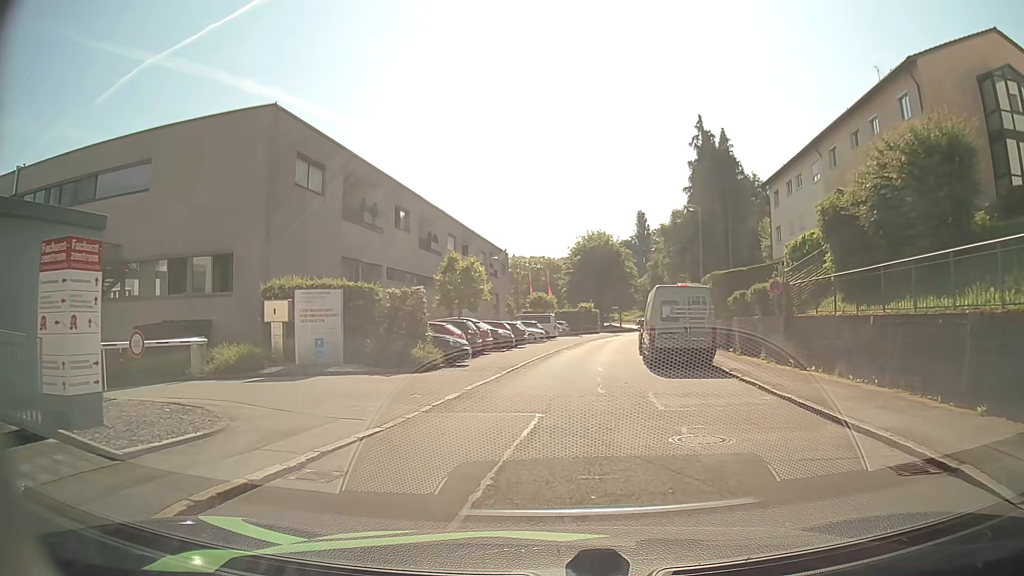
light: Day
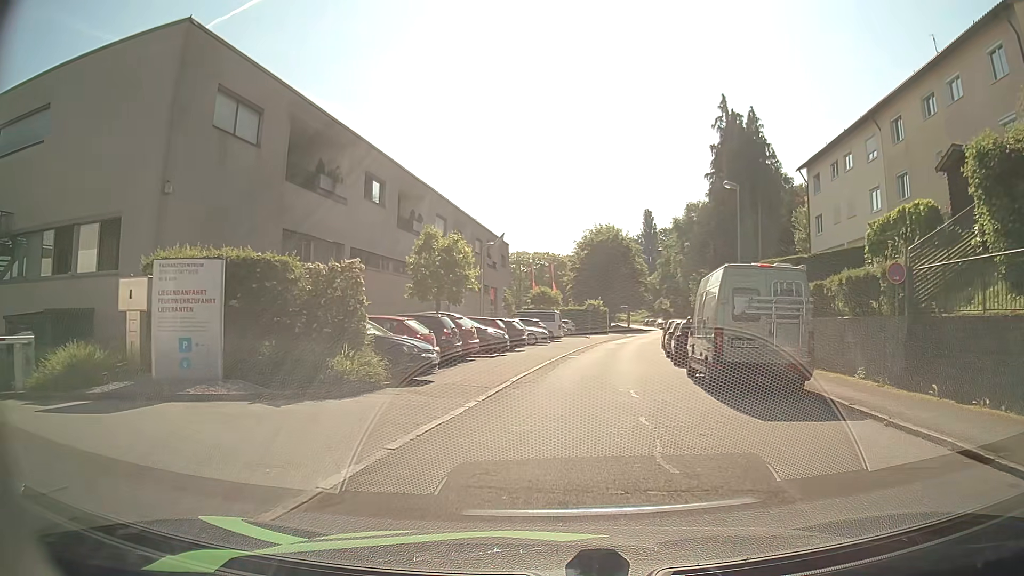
(0.0, +7.3) m; 0°
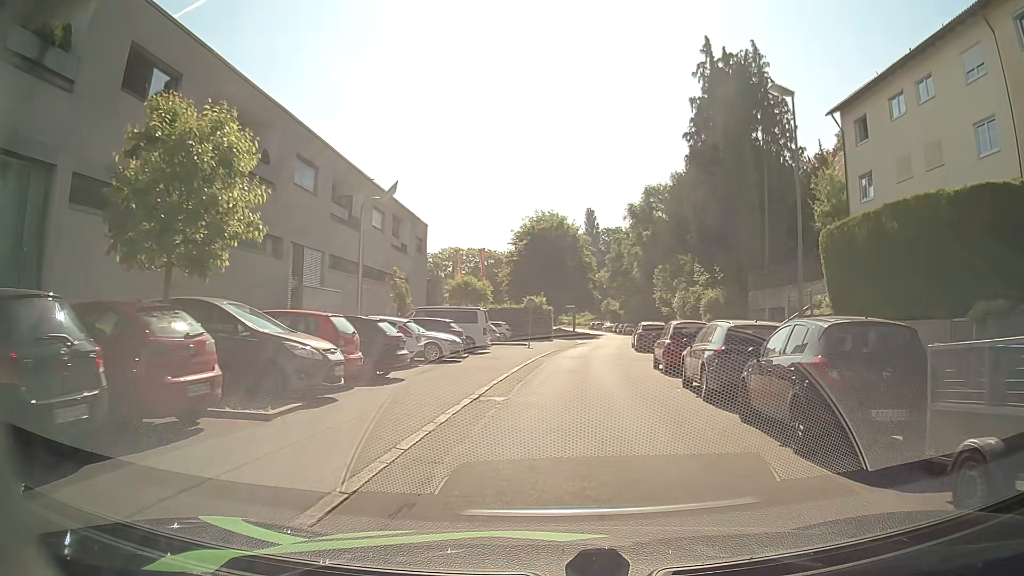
(+0.6, +15.0) m; +5°
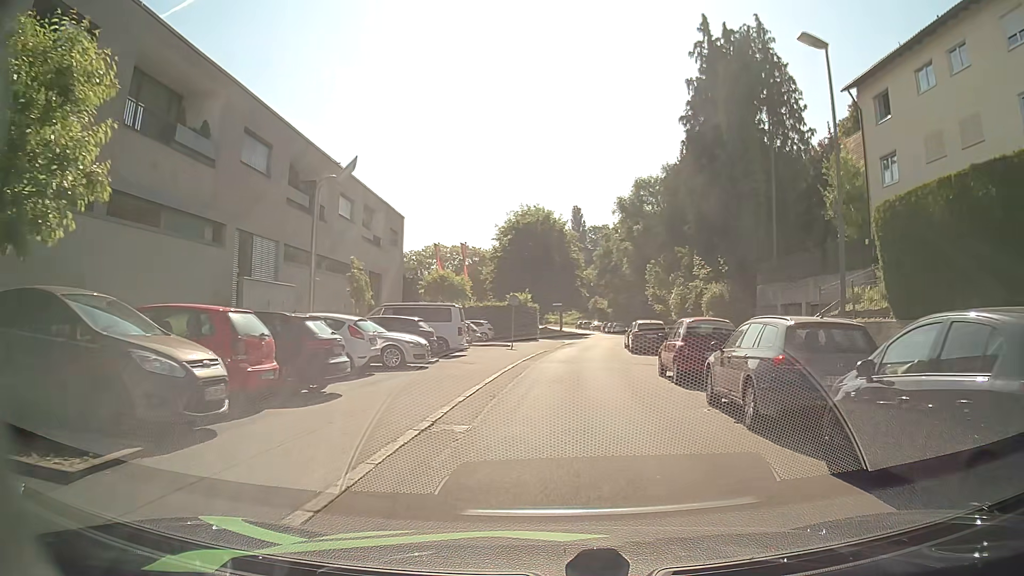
(0.0, +3.7) m; +2°
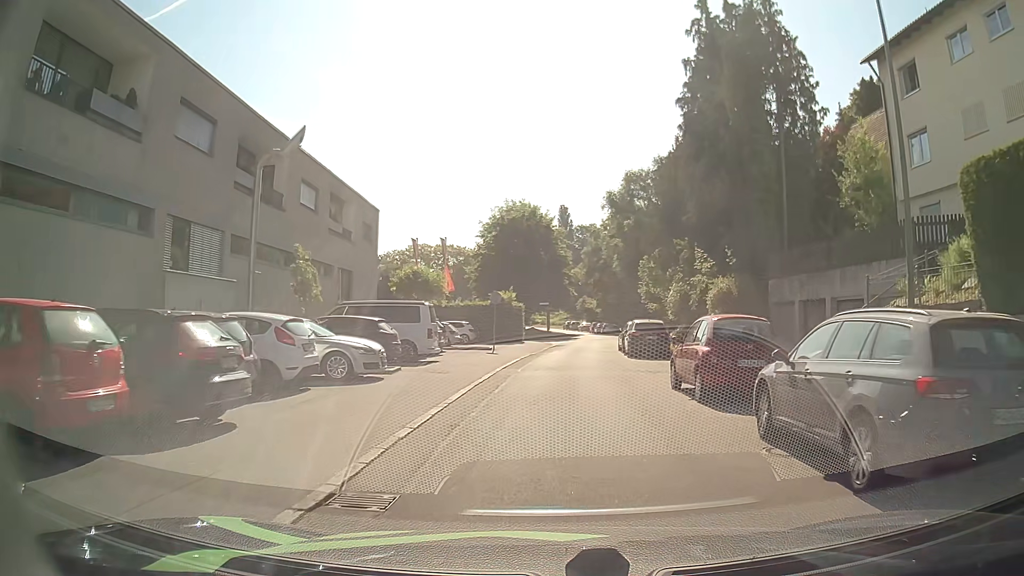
(0.0, +3.7) m; 0°
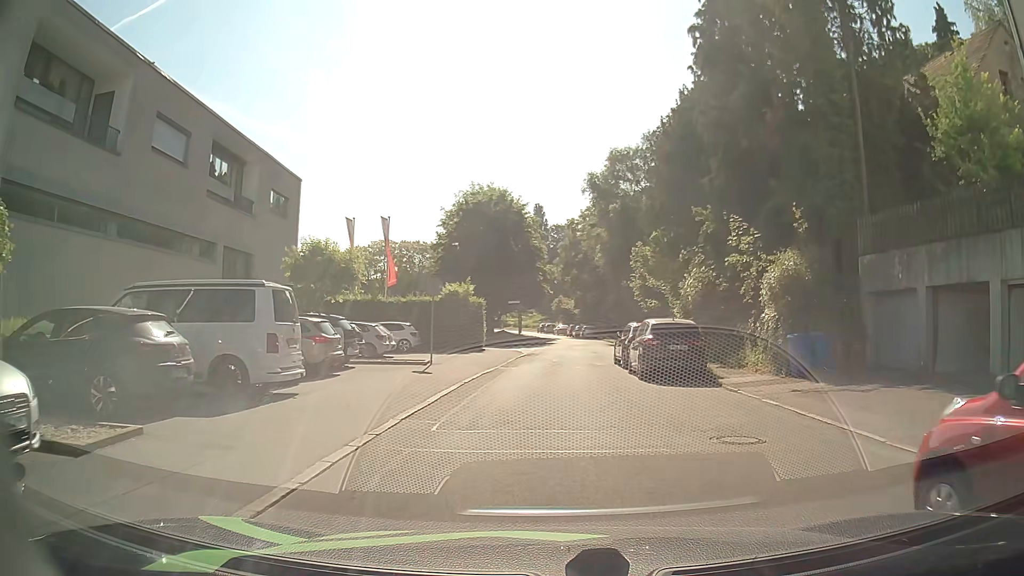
(+0.2, +10.9) m; +2°
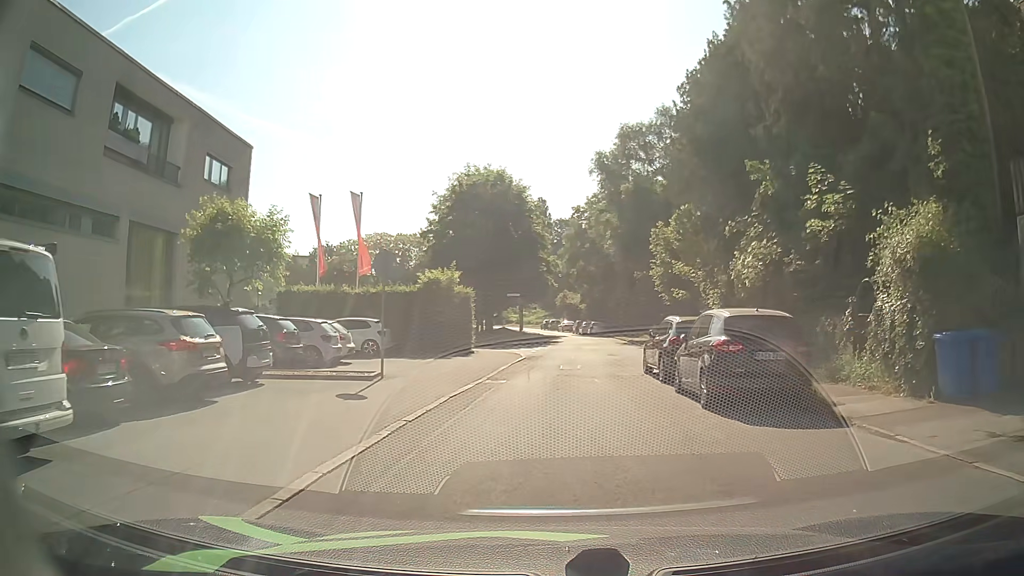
(0.0, +6.9) m; 0°
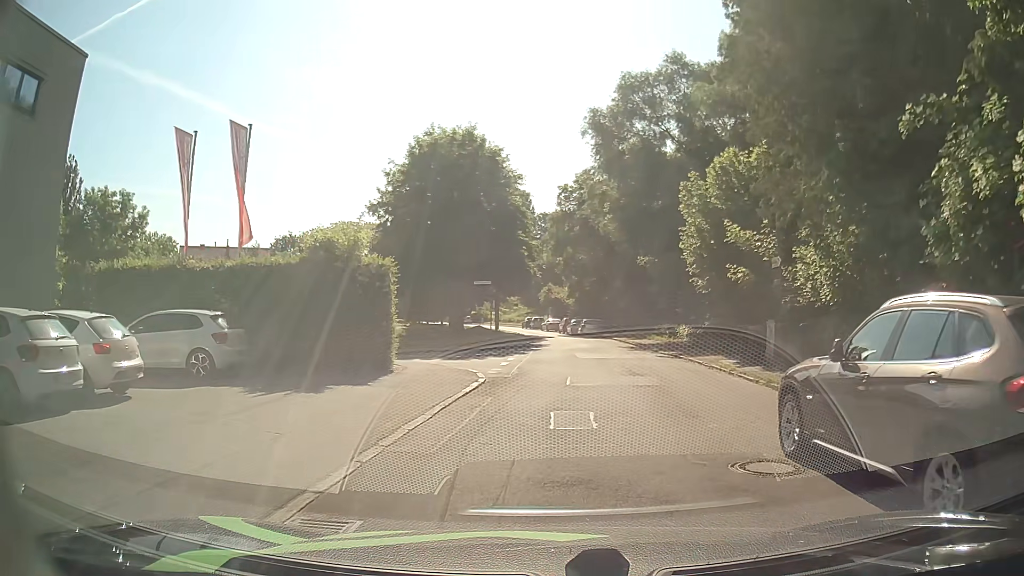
(0.0, +12.1) m; +2°
